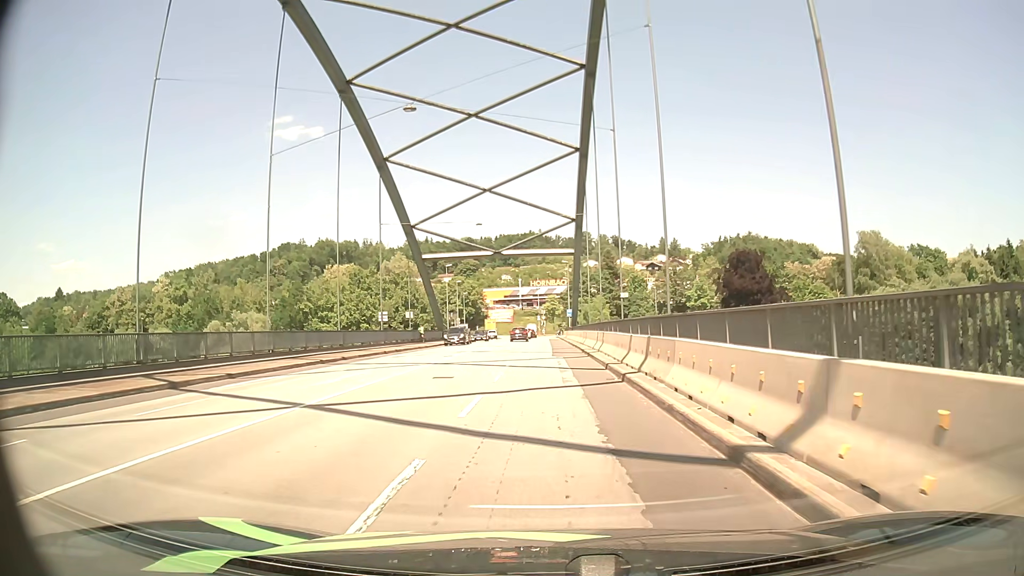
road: primary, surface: asphalt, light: Day
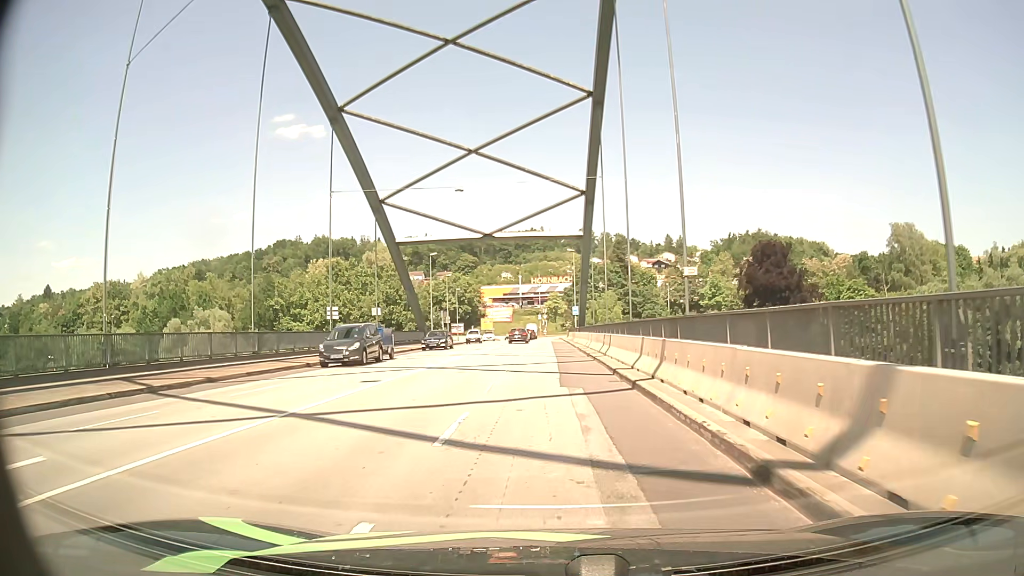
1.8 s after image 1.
(-0.1, +14.2) m; 0°
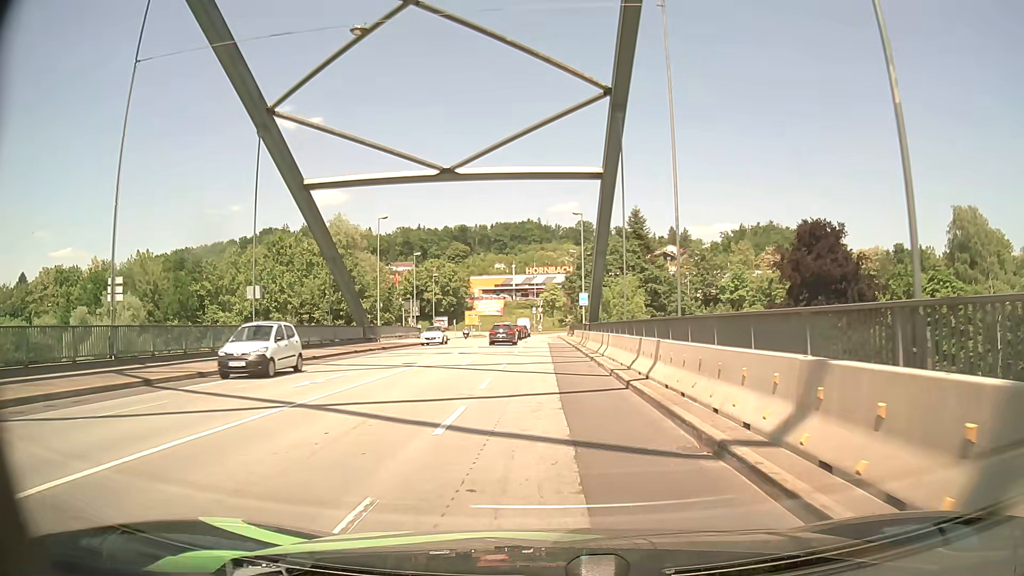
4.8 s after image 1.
(0.0, +23.5) m; 0°
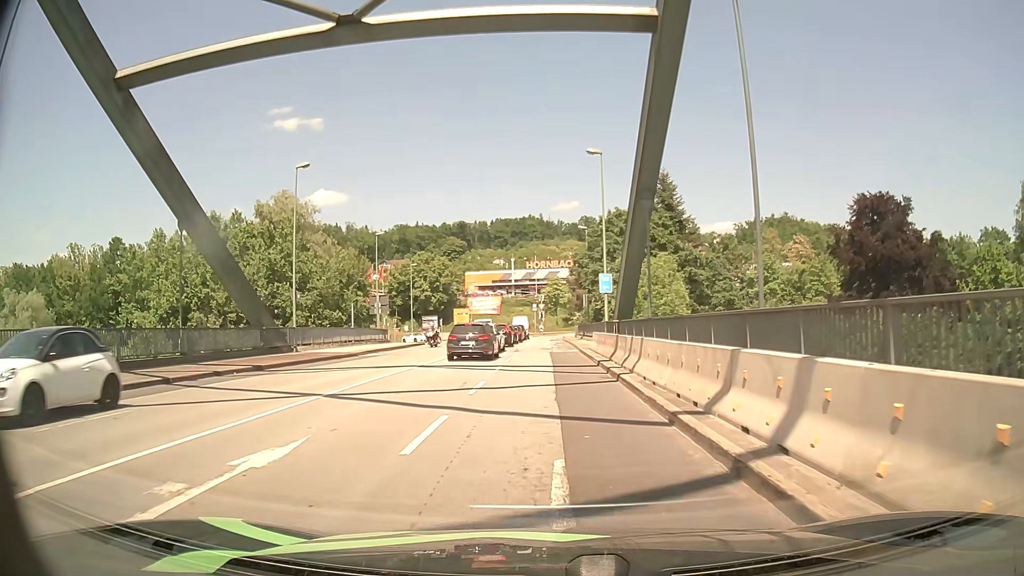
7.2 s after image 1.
(0.0, +19.3) m; 0°
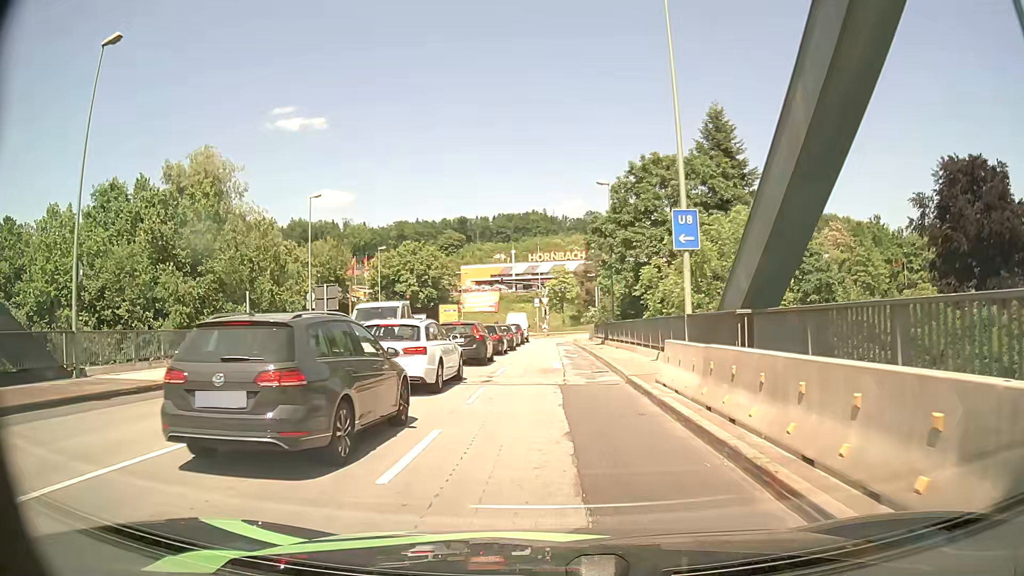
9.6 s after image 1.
(-0.1, +19.2) m; -1°
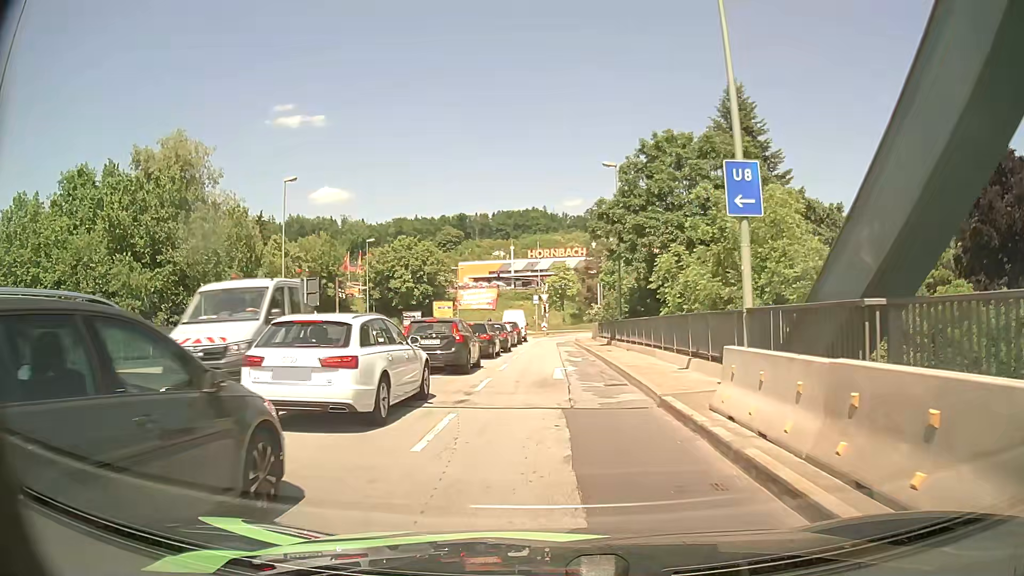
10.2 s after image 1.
(+0.1, +4.6) m; +2°
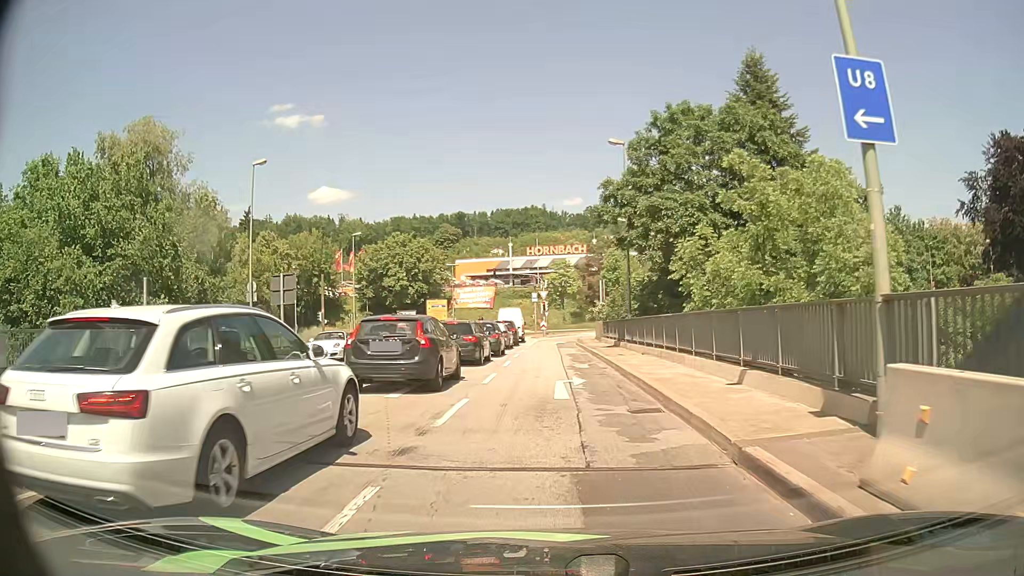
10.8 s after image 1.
(-0.1, +4.6) m; -2°
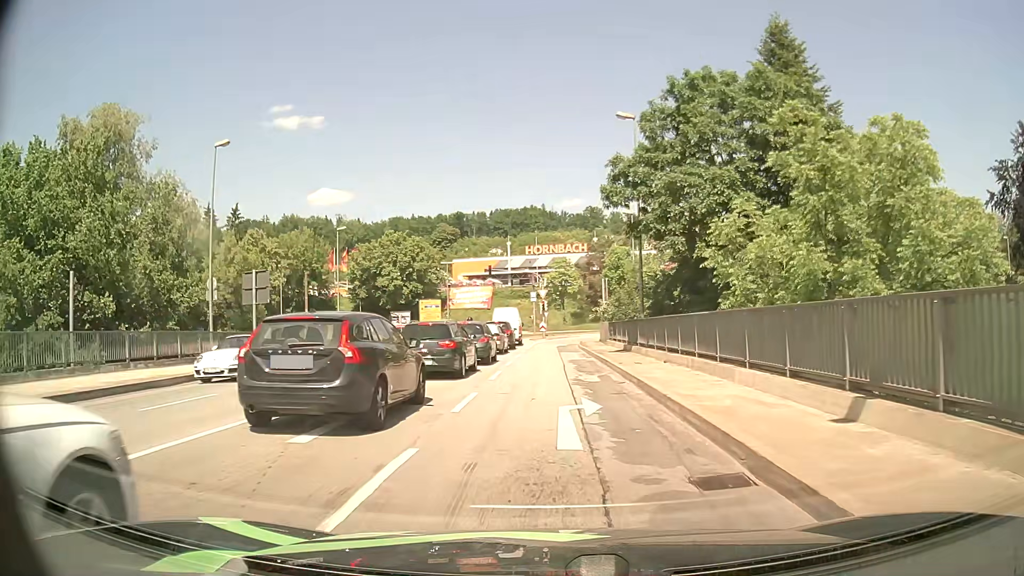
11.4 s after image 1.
(+0.1, +4.6) m; 0°
(0, +10) (0, +20) (0, +30) (0, +40) (+1, +50) (+5, +59) (+13, +65) (+22, +68) (+32, +70) (+42, +73) m
